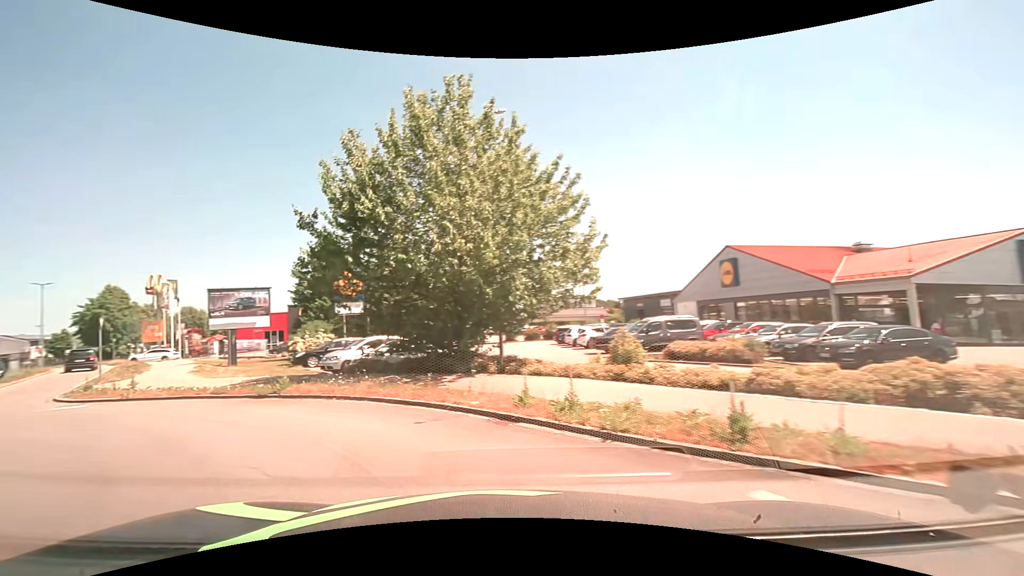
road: tertiary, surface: asphalt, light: Day
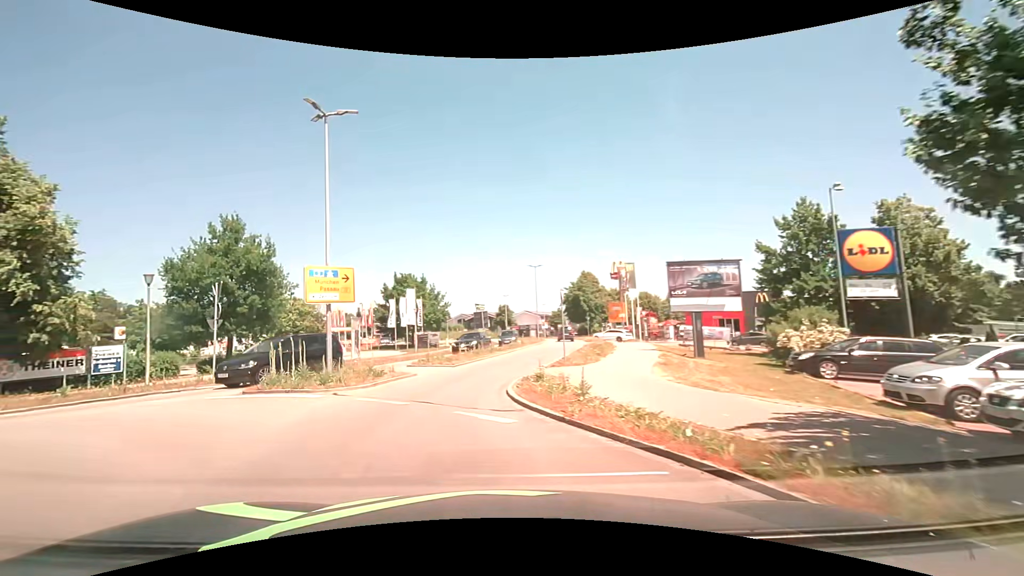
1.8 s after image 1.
(-4.2, +8.8) m; -48°
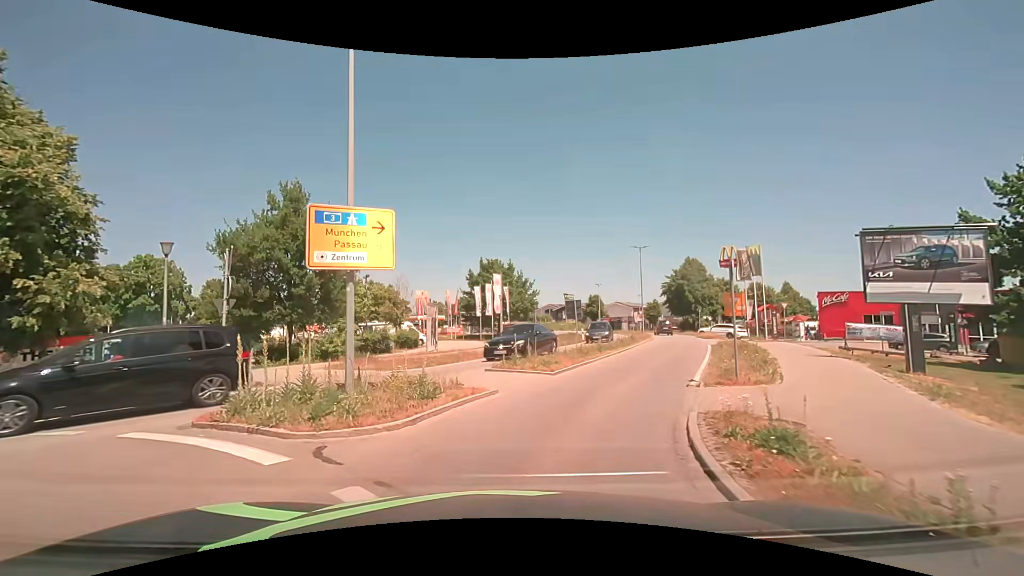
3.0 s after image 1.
(-0.8, +6.8) m; -11°
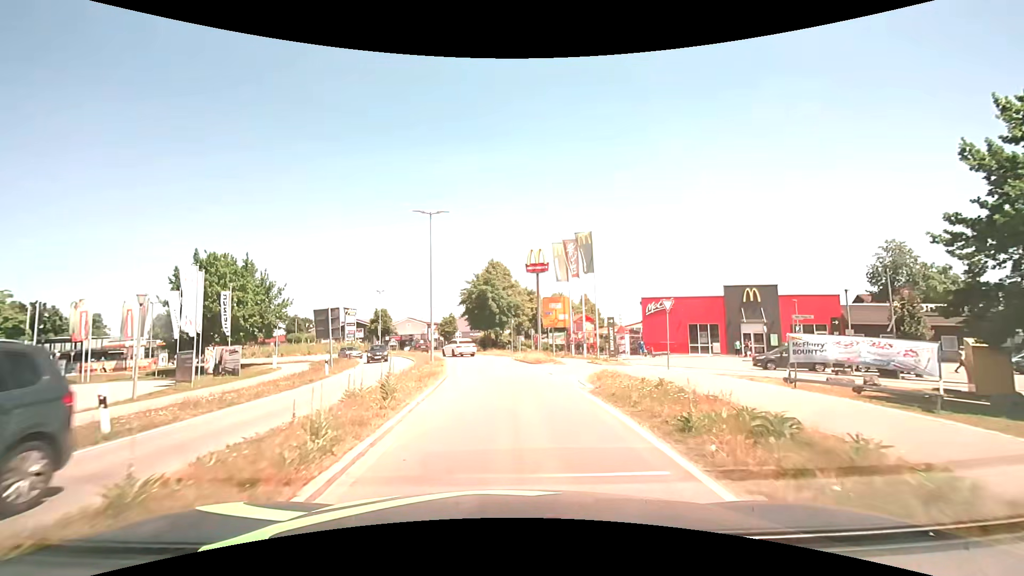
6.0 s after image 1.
(+4.9, +19.2) m; +23°
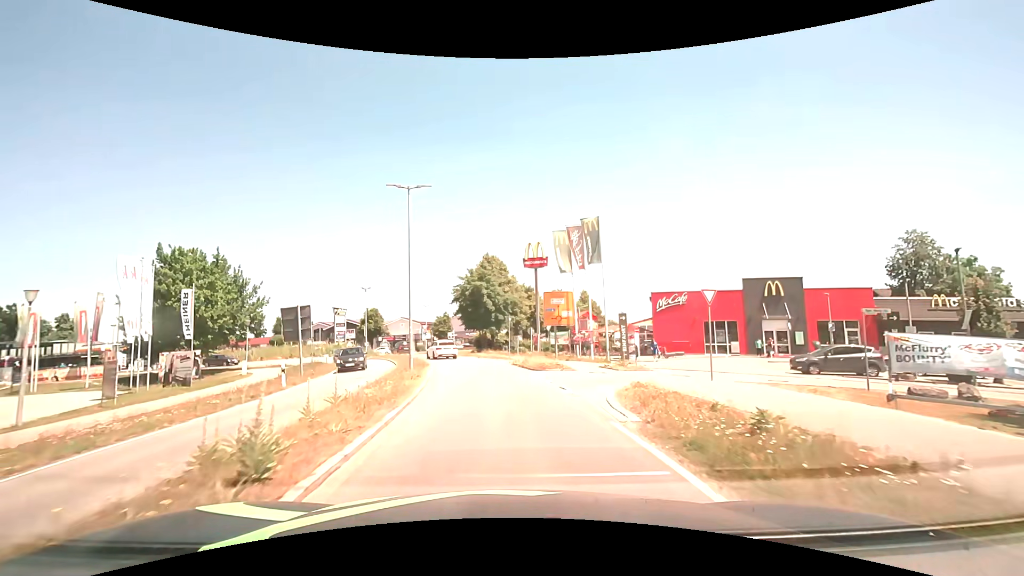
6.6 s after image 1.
(0.0, +4.8) m; +1°
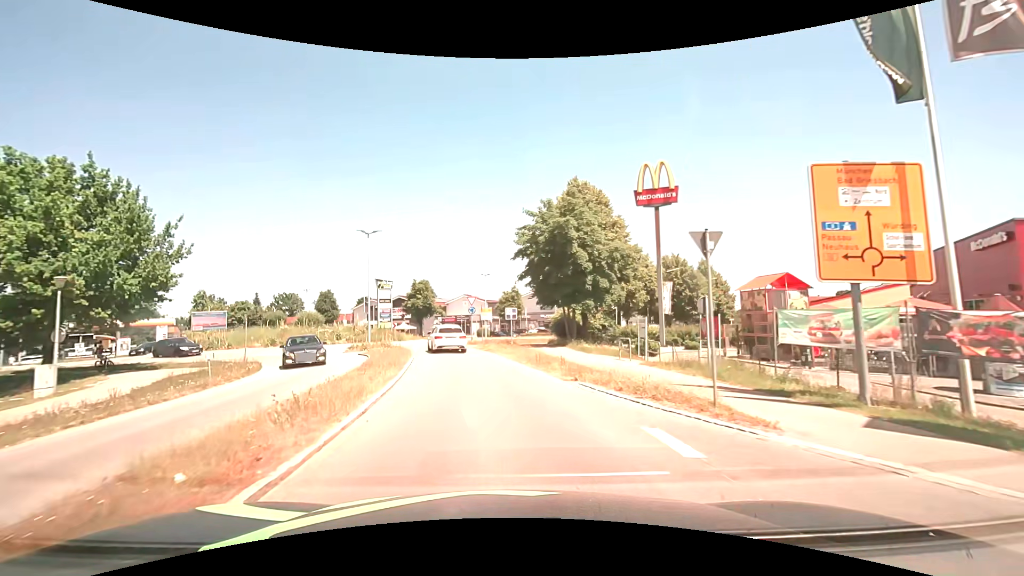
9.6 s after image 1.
(-1.9, +26.3) m; -9°
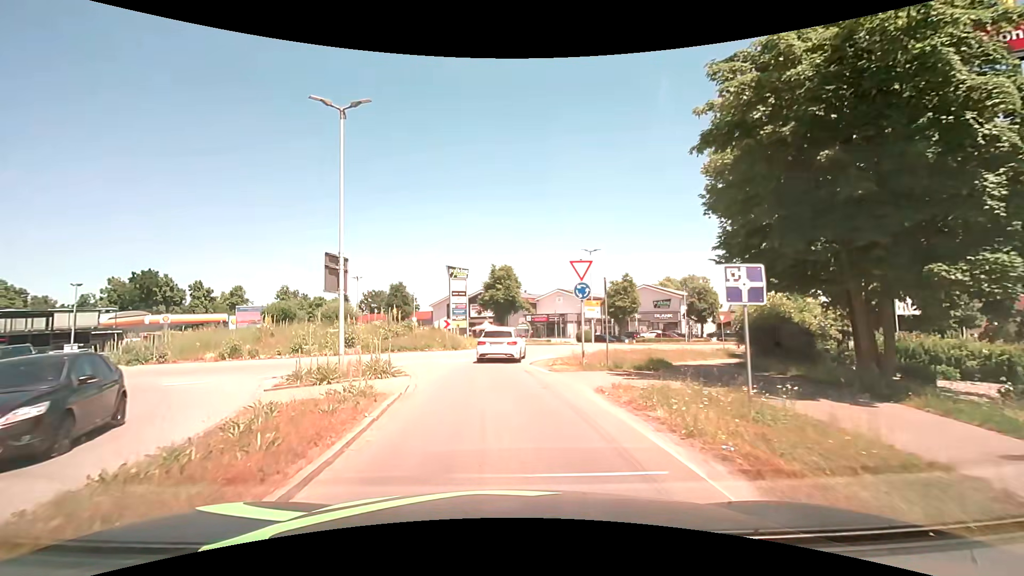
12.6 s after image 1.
(-1.7, +20.7) m; -10°
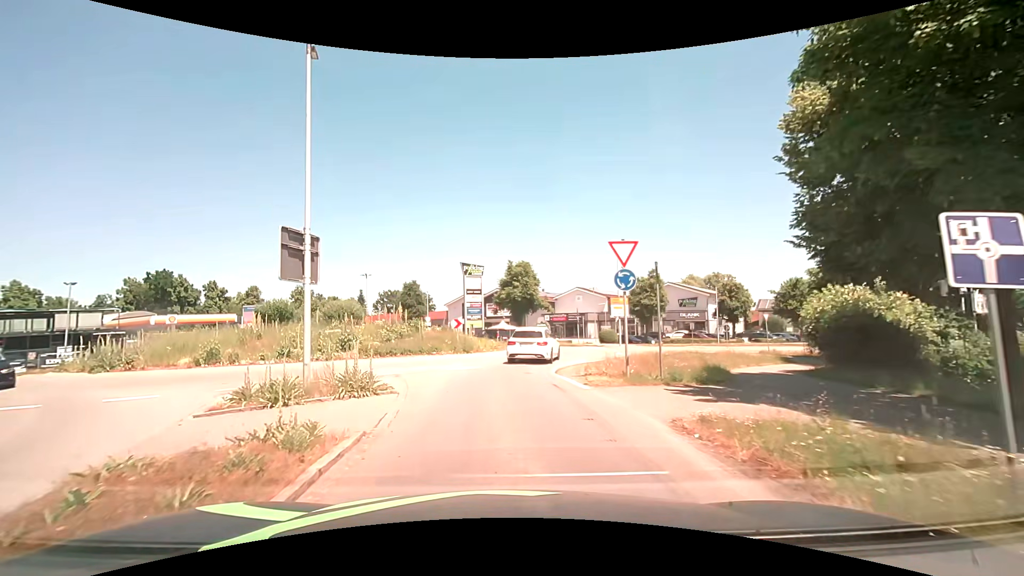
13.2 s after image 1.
(-0.1, +3.8) m; -2°
(0, +10) (0, +20) (+4, +29) (+11, +37) (+19, +42) (+27, +48) (+36, +53) (+44, +58) (+53, +63) (+61, +68) m
